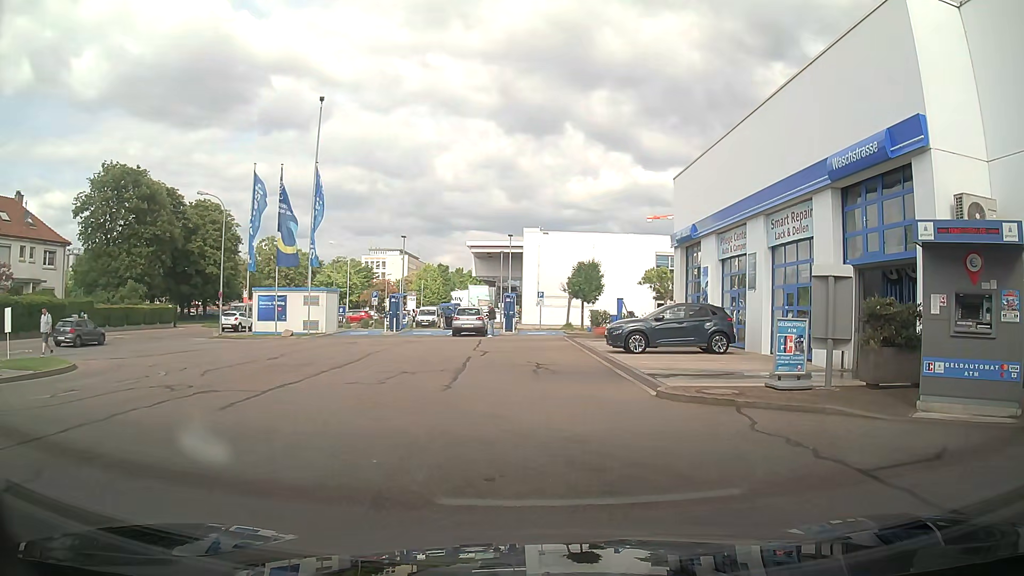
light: Day
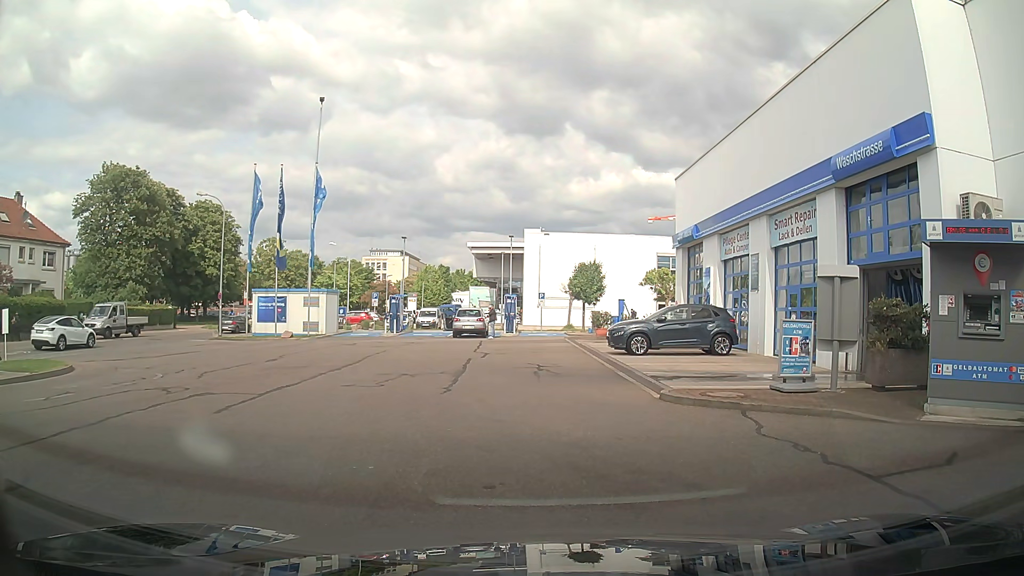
(0.0, +0.3) m; 0°
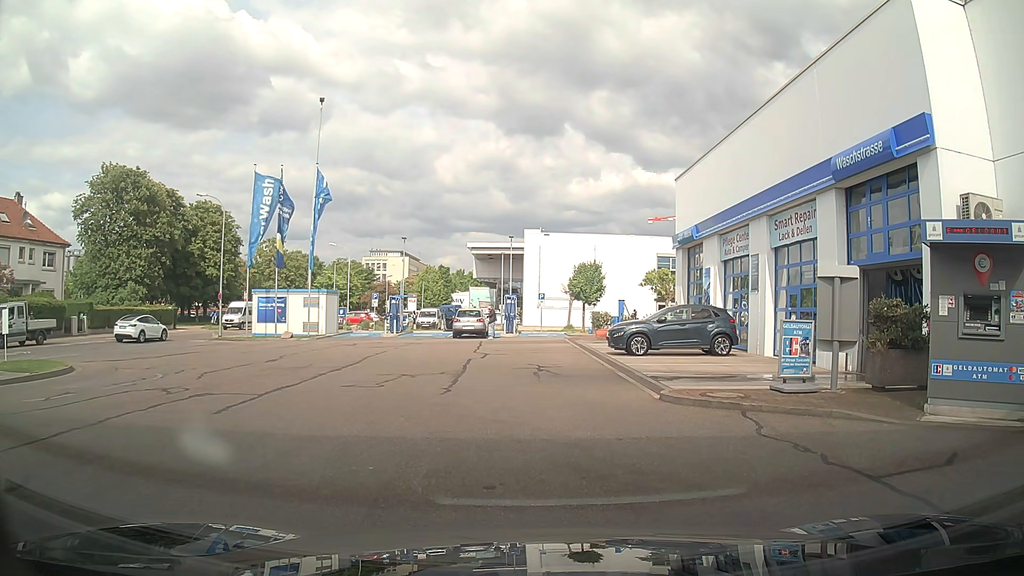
(0.0, 0.0) m; 0°
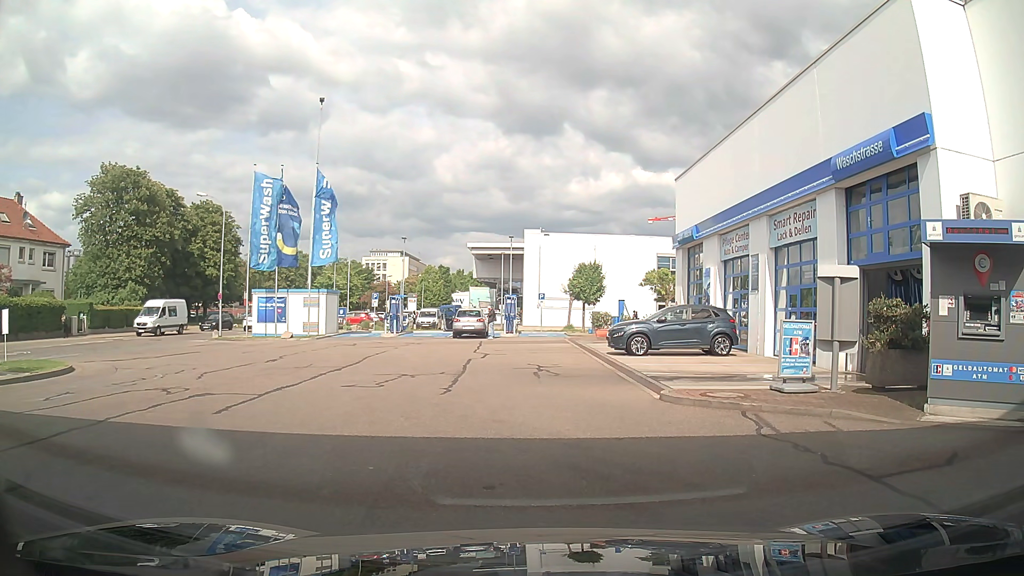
(0.0, 0.0) m; 0°
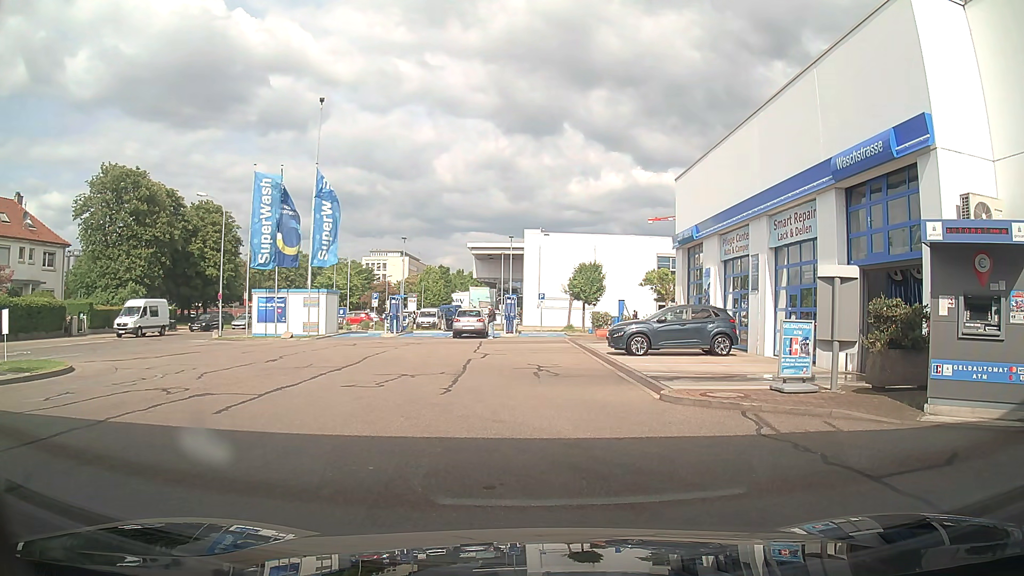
(0.0, 0.0) m; 0°
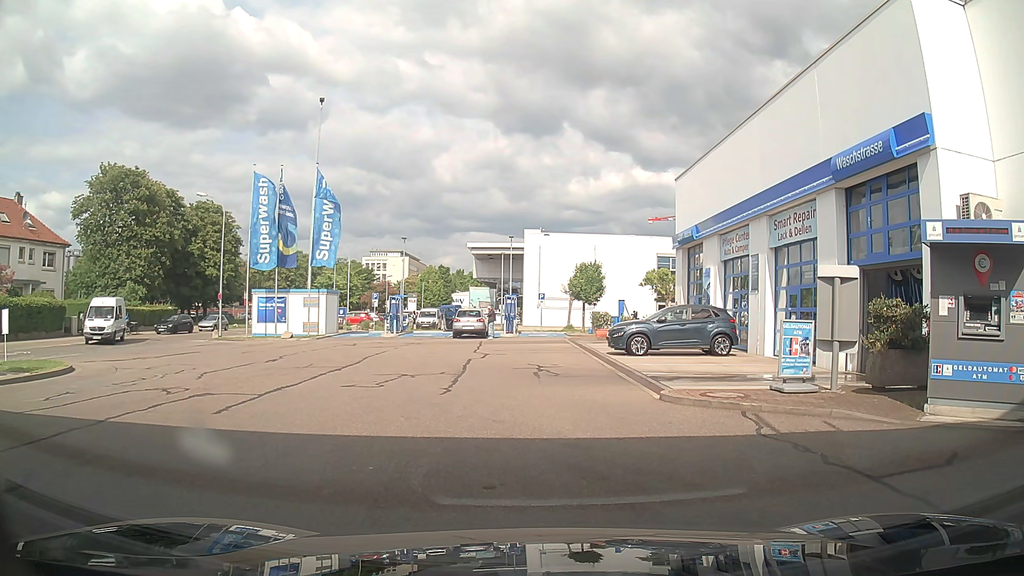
(0.0, 0.0) m; 0°
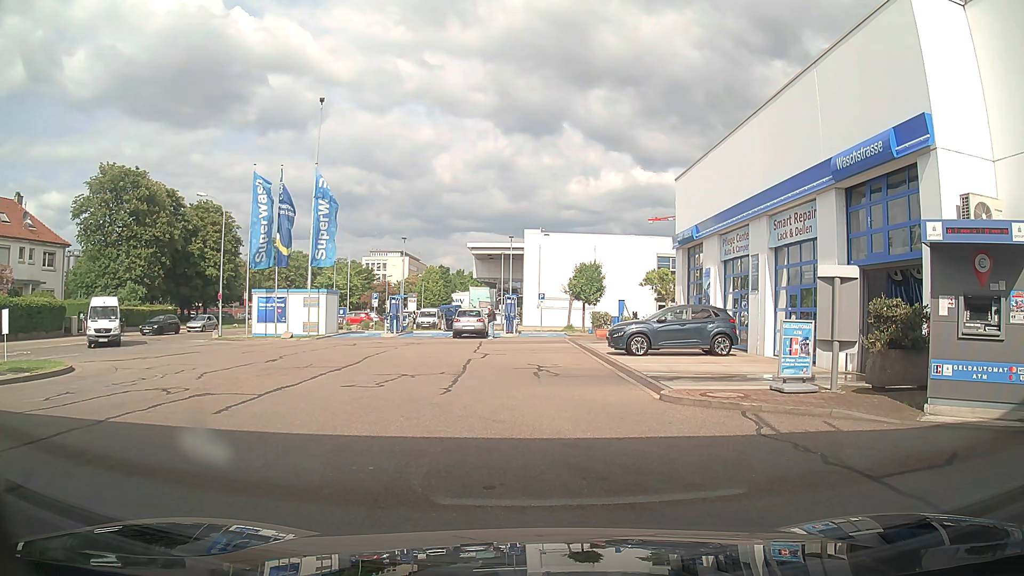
(0.0, 0.0) m; 0°
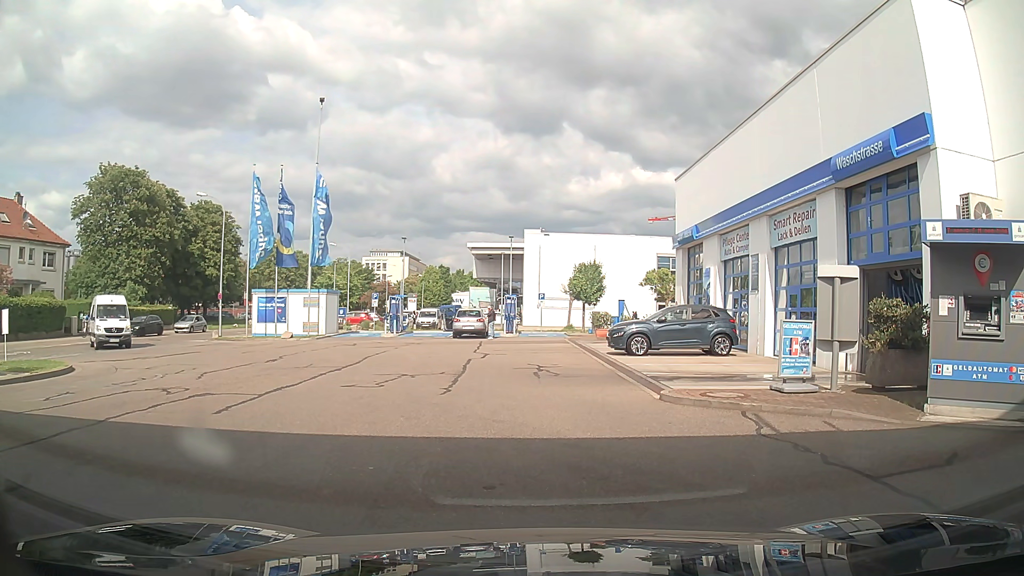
(0.0, 0.0) m; 0°
